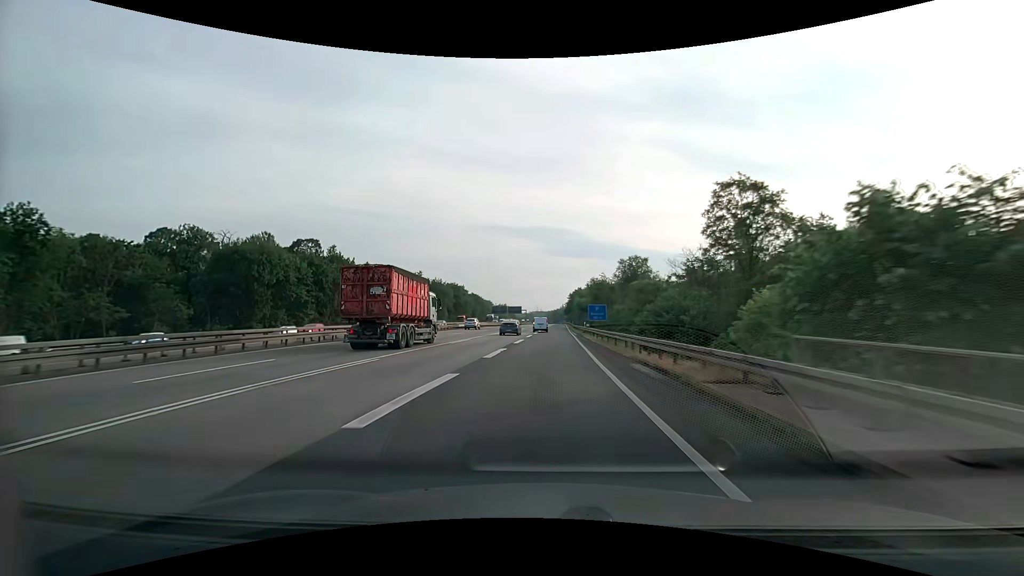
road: motorway_link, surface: asphalt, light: Day
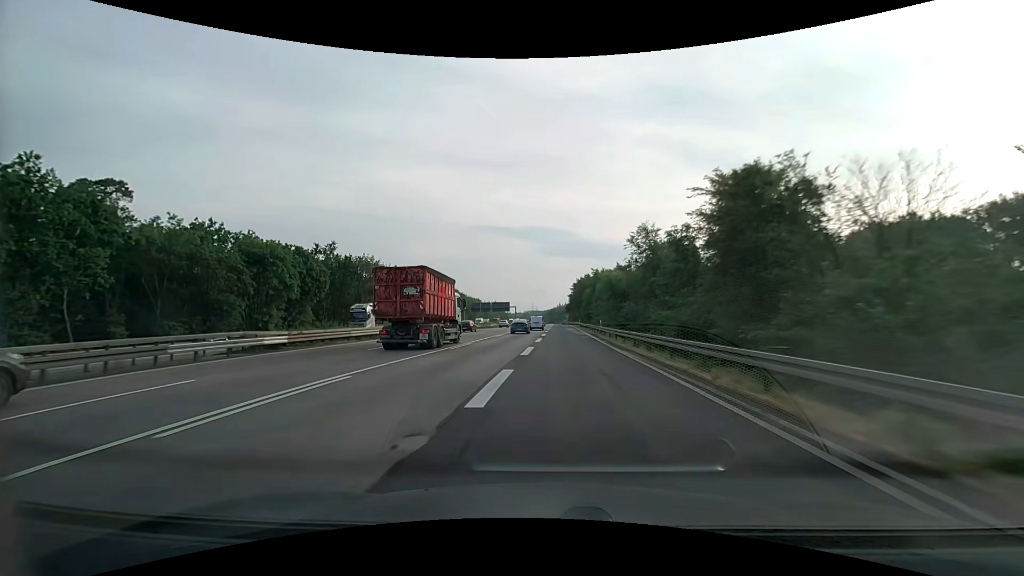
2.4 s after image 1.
(+0.9, +59.0) m; +1°
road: motorway
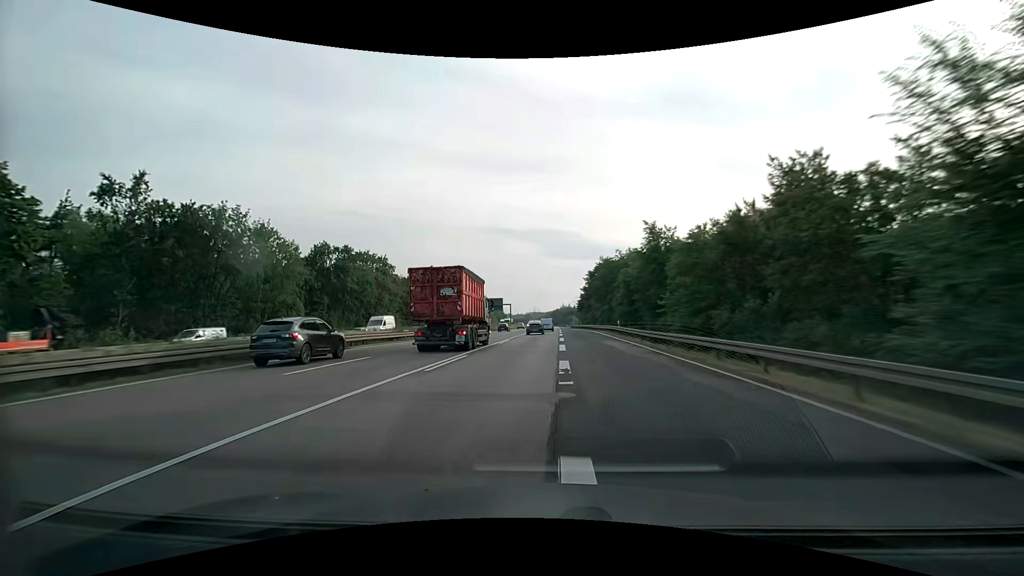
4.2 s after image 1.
(-0.2, +44.8) m; 0°
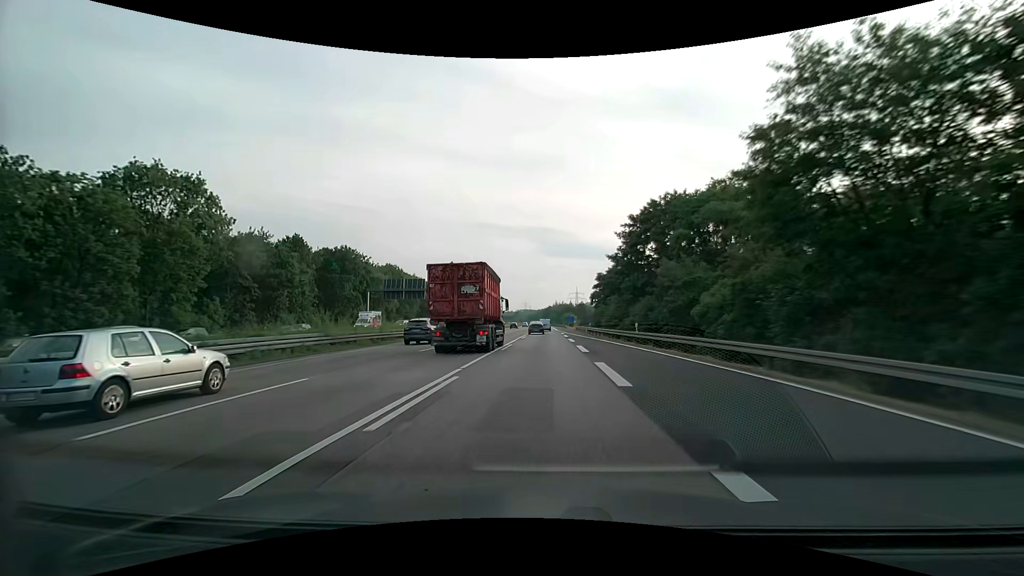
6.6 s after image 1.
(+0.6, +60.2) m; +1°
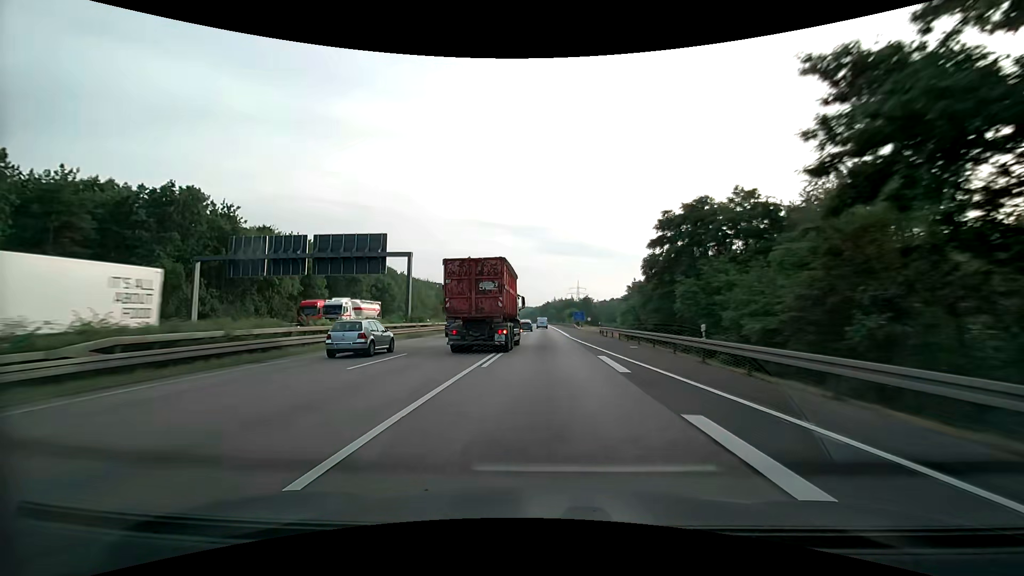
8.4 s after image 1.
(+0.3, +45.4) m; 0°
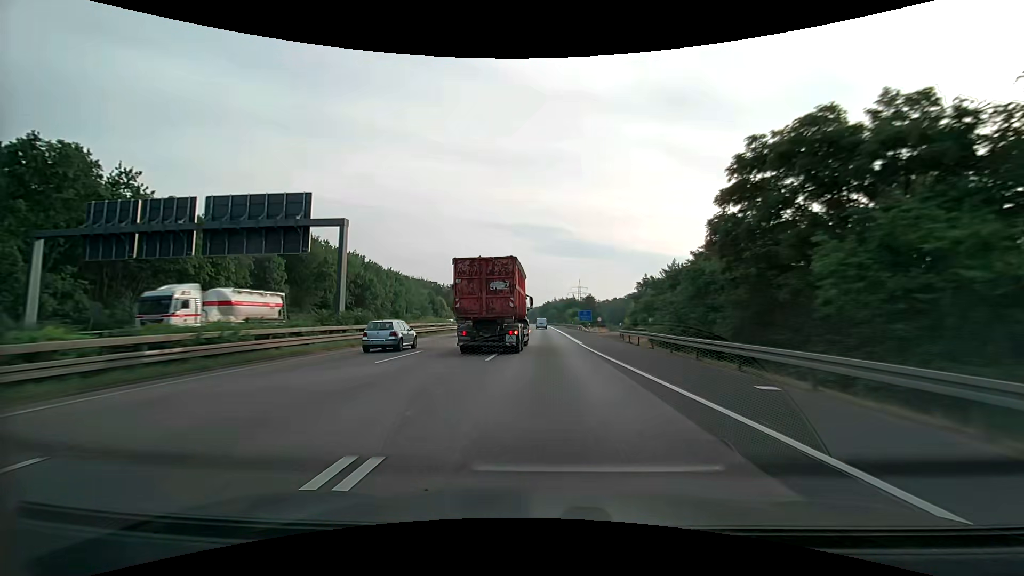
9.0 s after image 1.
(0.0, +15.2) m; 0°
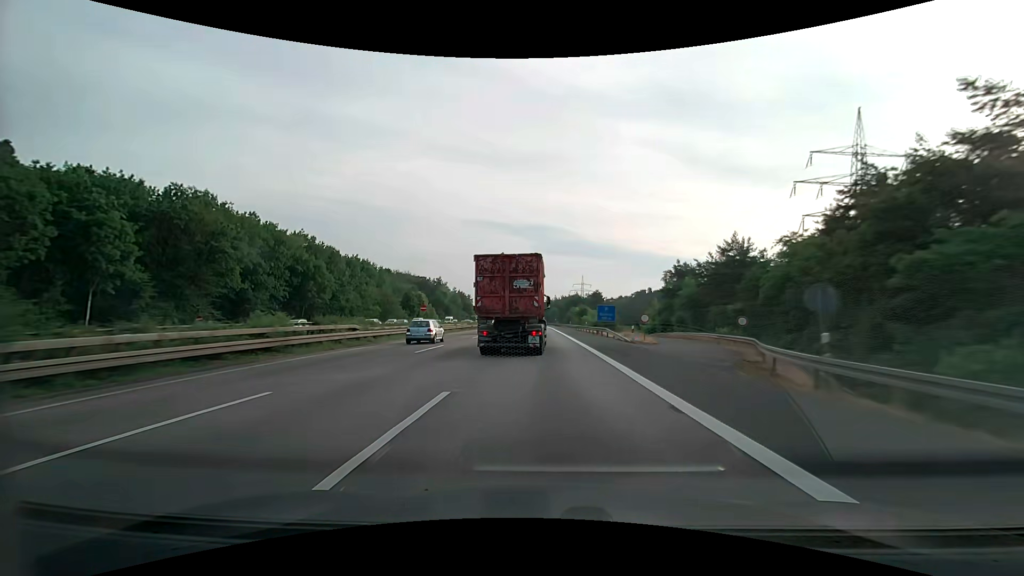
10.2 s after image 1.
(+0.1, +30.5) m; 0°
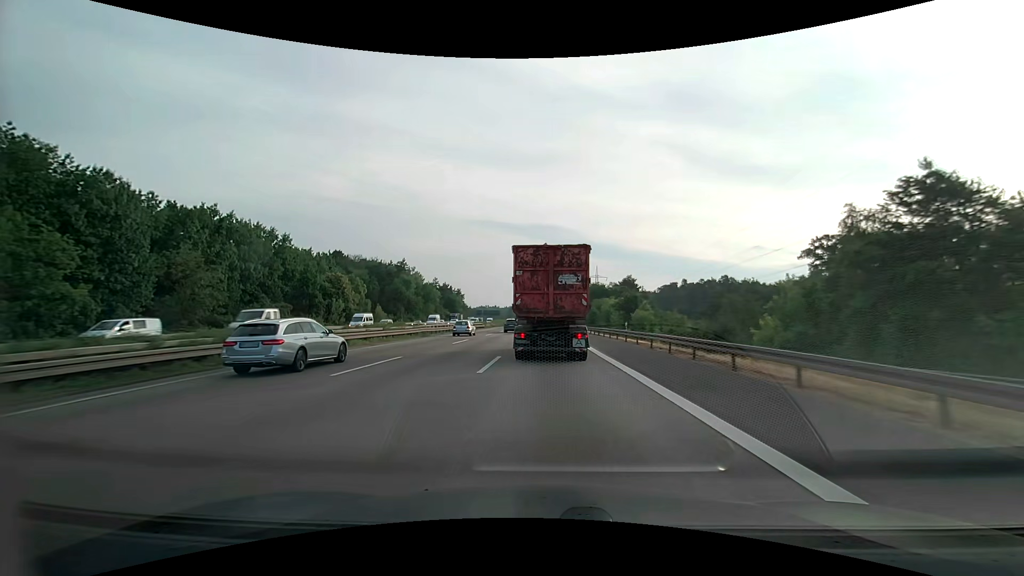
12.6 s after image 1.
(-0.1, +61.6) m; 0°
(0, +10) (0, +20) (0, +30) (-1, +40) (-1, +50) (-2, +60) (-2, +70) (-3, +80) (-3, +90) (-4, +100) m
